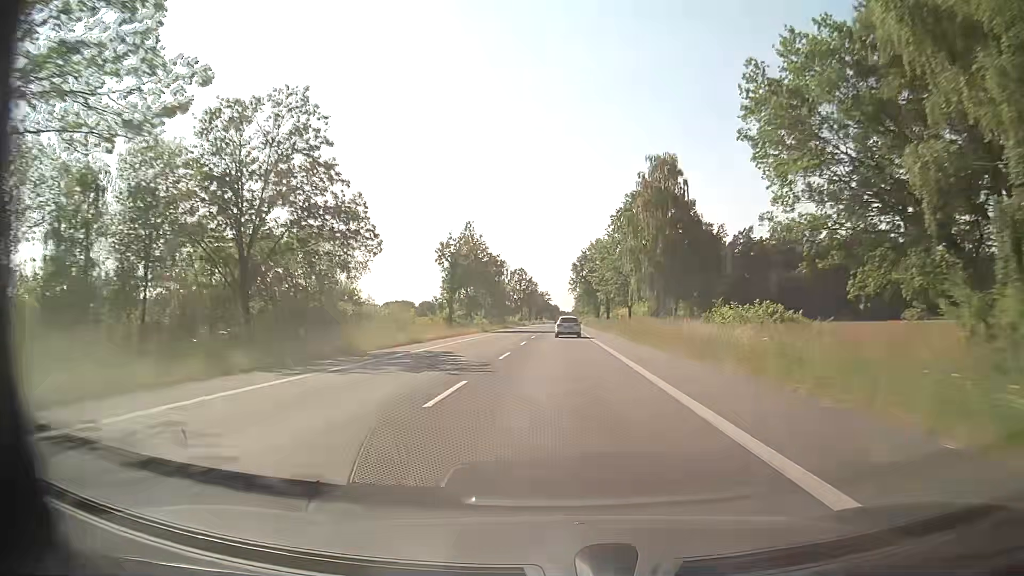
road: secondary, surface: asphalt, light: Day
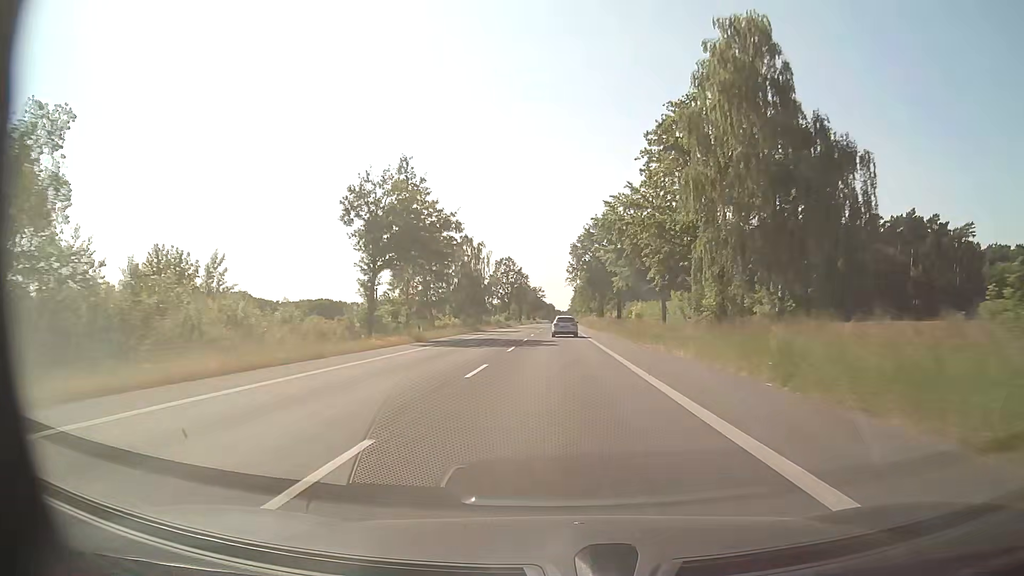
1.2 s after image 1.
(+0.2, +30.8) m; 0°
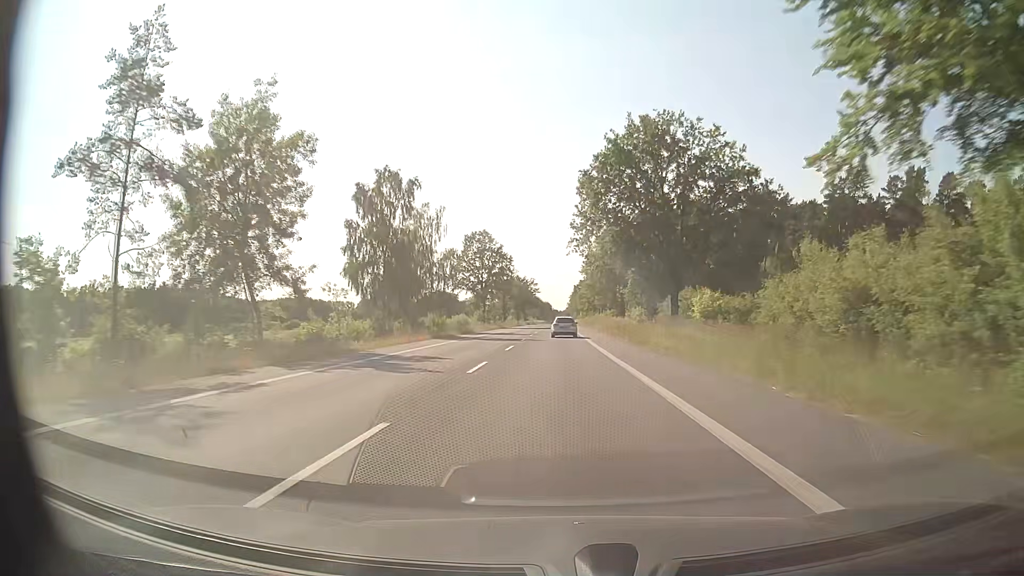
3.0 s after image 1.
(+0.3, +46.6) m; +1°
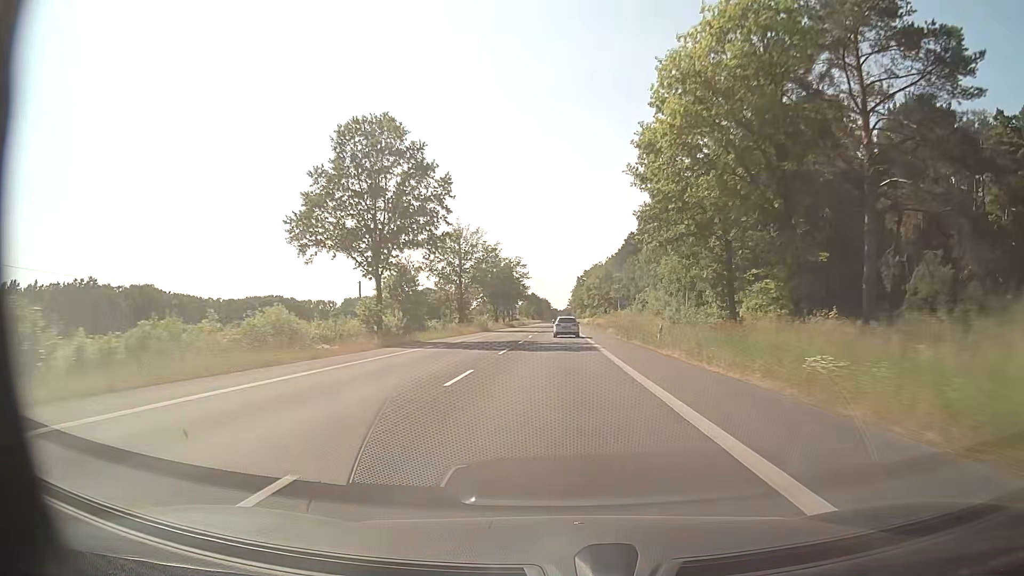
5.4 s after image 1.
(0.0, +62.7) m; 0°
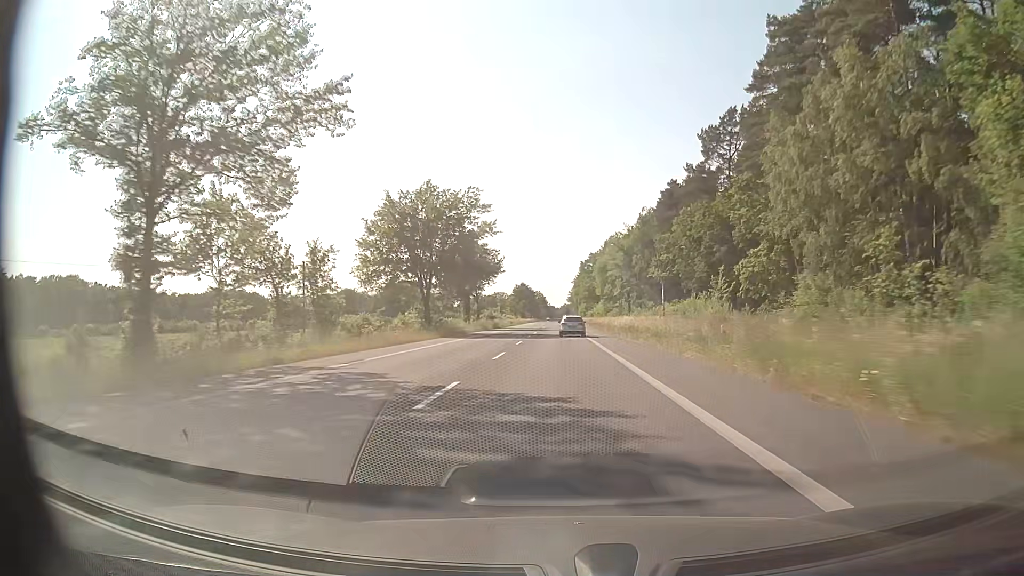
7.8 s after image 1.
(-0.2, +63.1) m; 0°
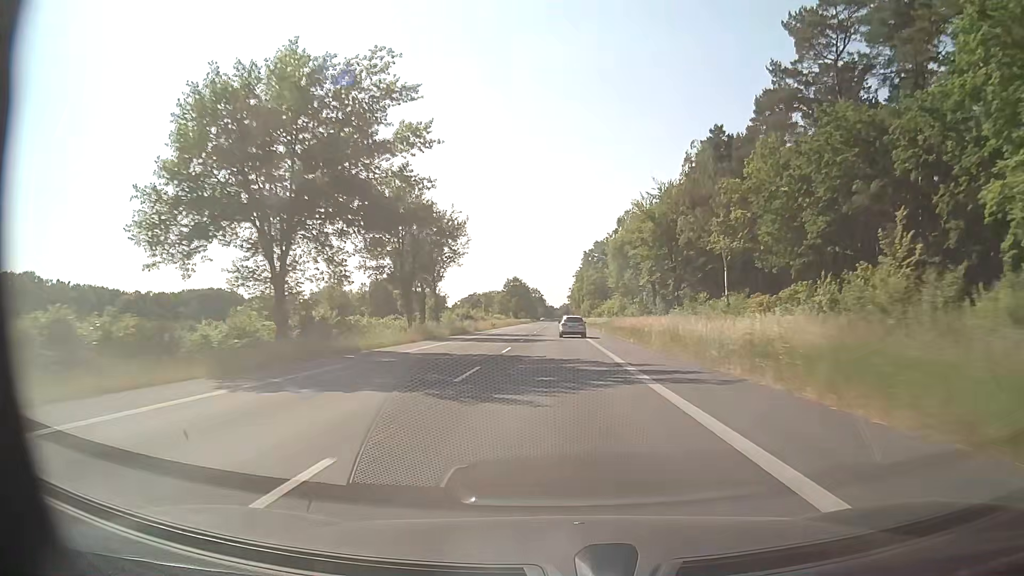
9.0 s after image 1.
(0.0, +31.5) m; 0°
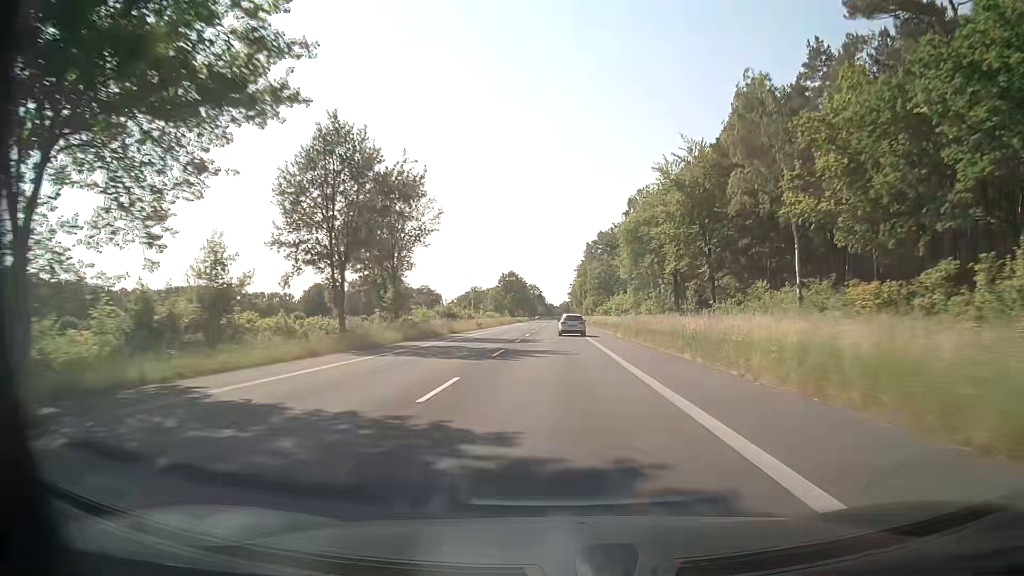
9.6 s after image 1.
(0.0, +15.7) m; 0°
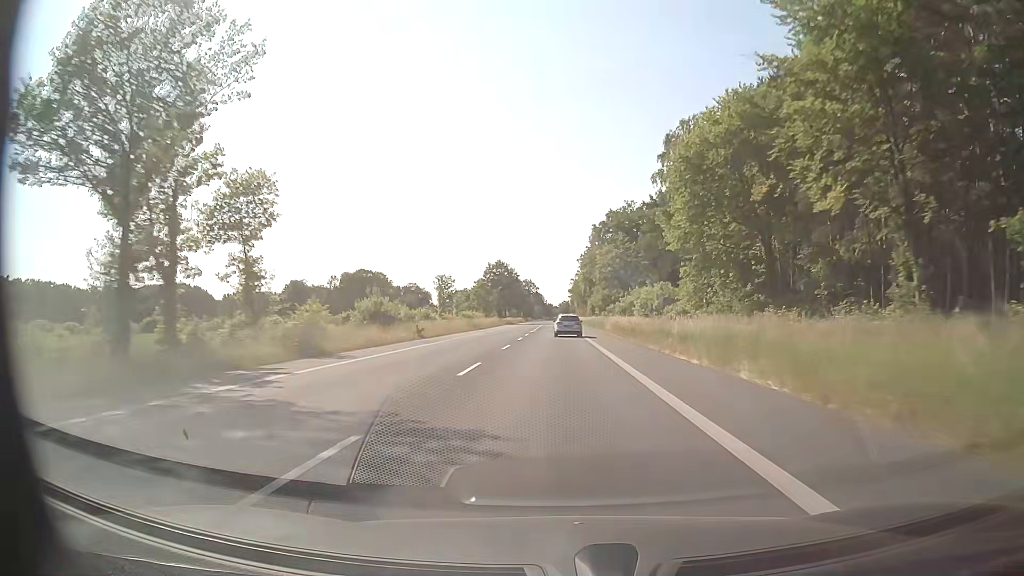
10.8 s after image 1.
(+0.1, +31.0) m; 0°
(0, +10) (0, +20) (0, +30) (0, +40) (0, +50) (0, +60) (0, +70) (0, +80) (0, +90) (0, +100) m
